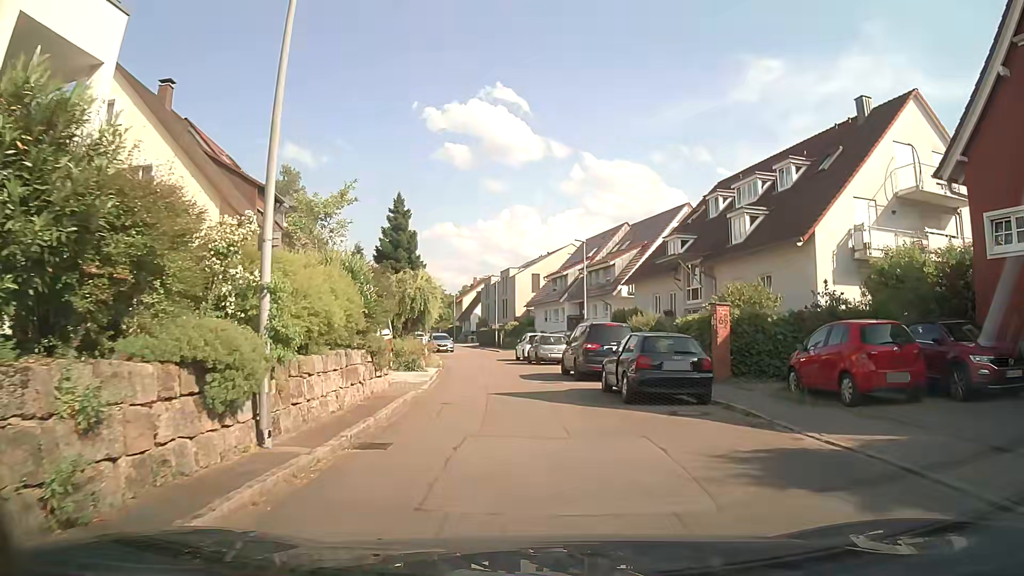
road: residential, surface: asphalt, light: Day
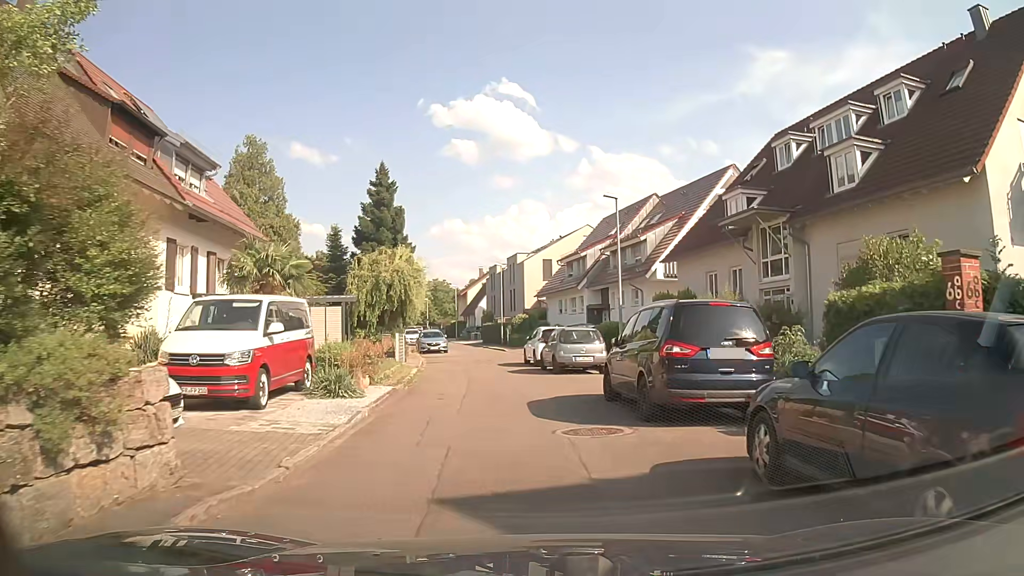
(-0.4, +10.3) m; -2°
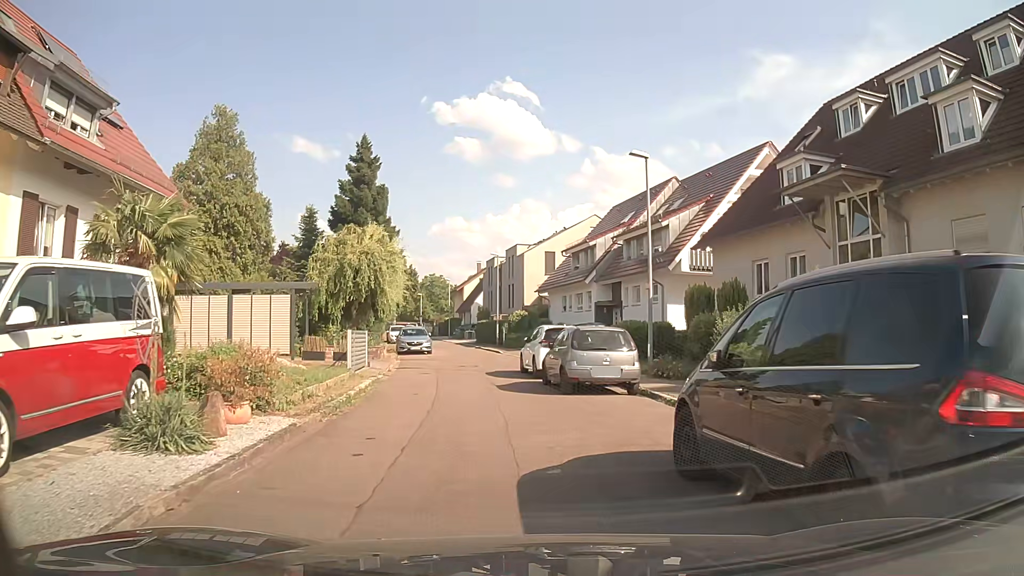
(-0.1, +6.5) m; +1°
